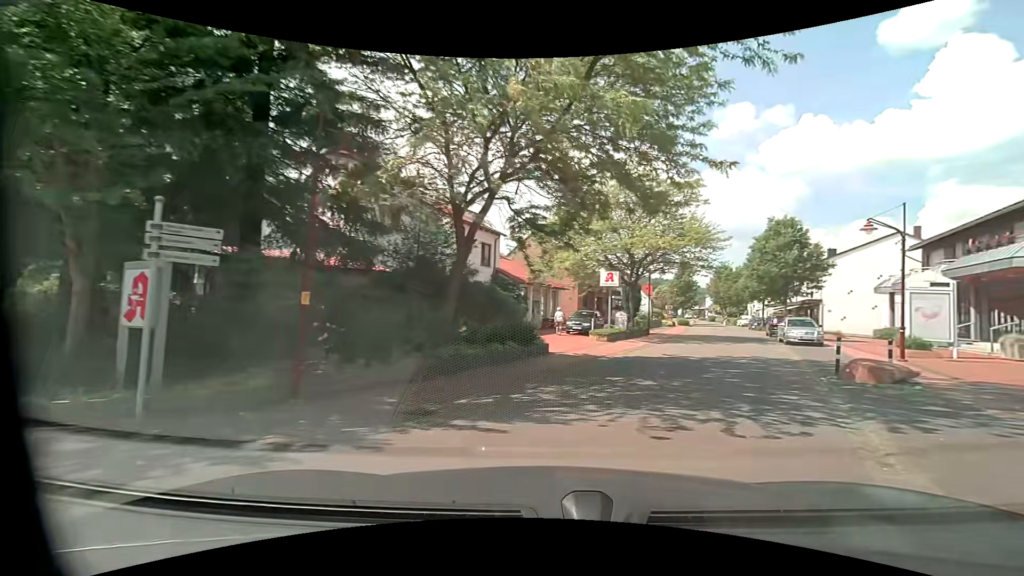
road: residential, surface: asphalt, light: Day
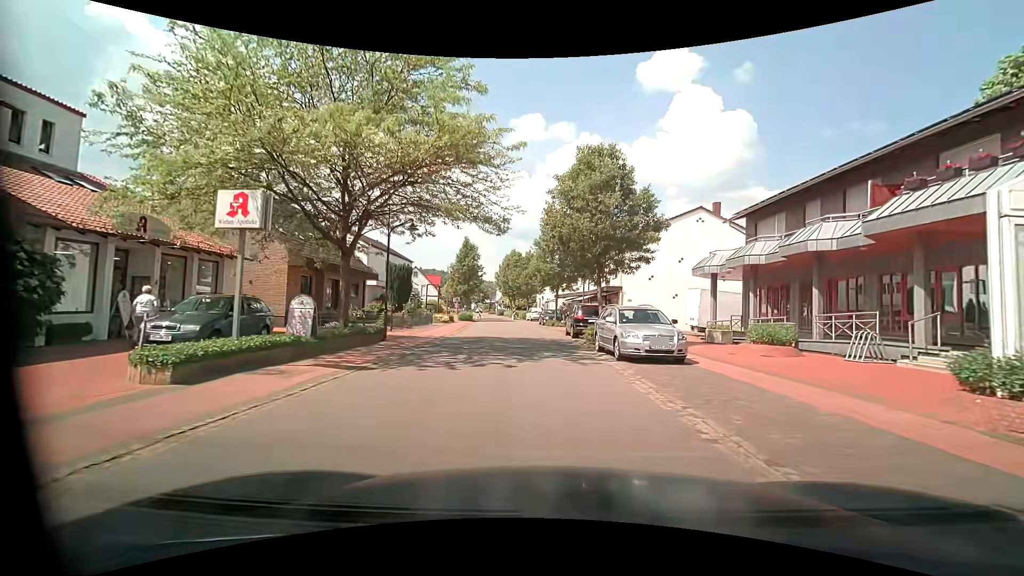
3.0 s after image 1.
(+5.1, +16.4) m; +21°
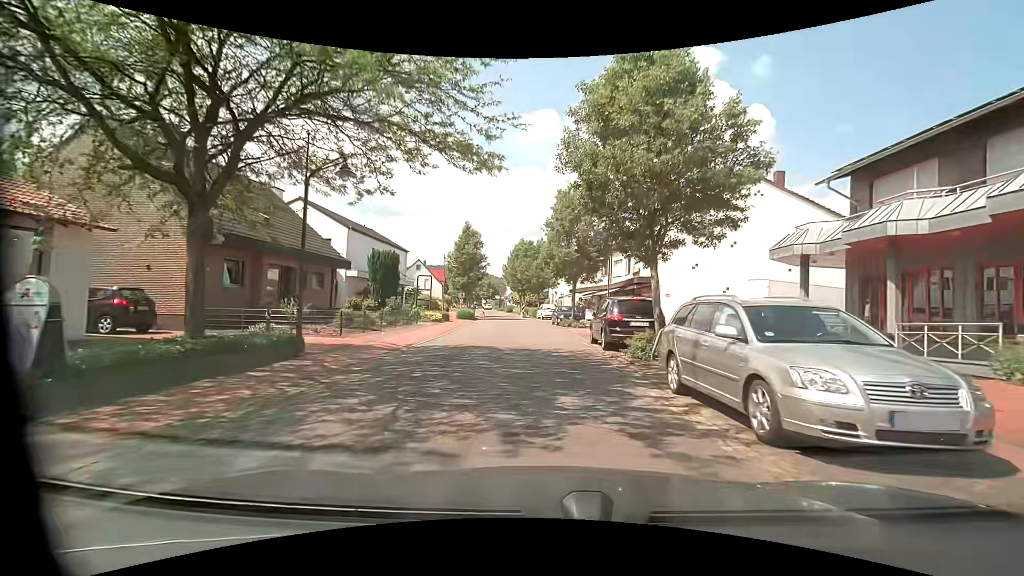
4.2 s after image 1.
(+0.1, +8.1) m; -1°
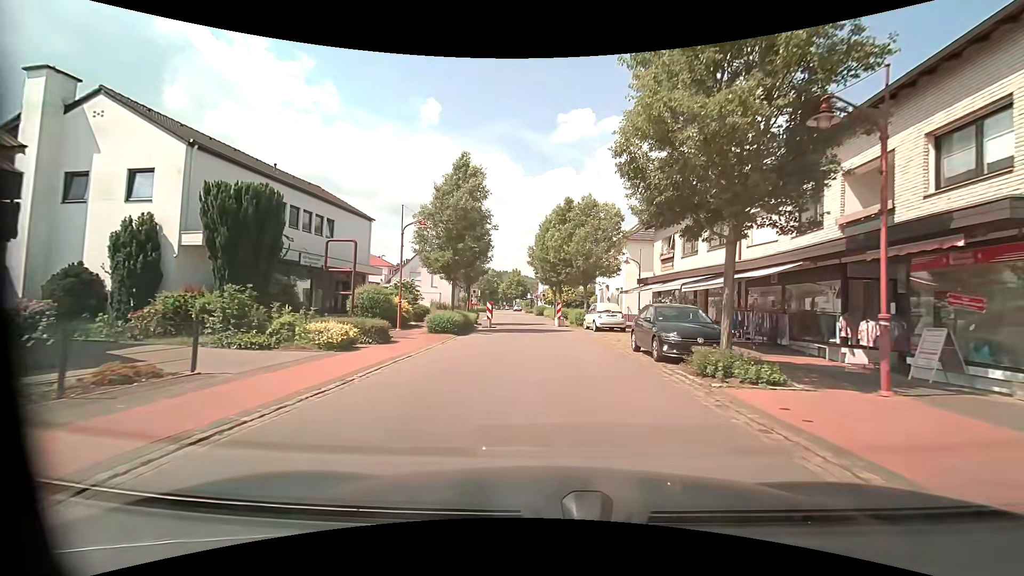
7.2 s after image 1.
(-0.8, +22.3) m; -4°
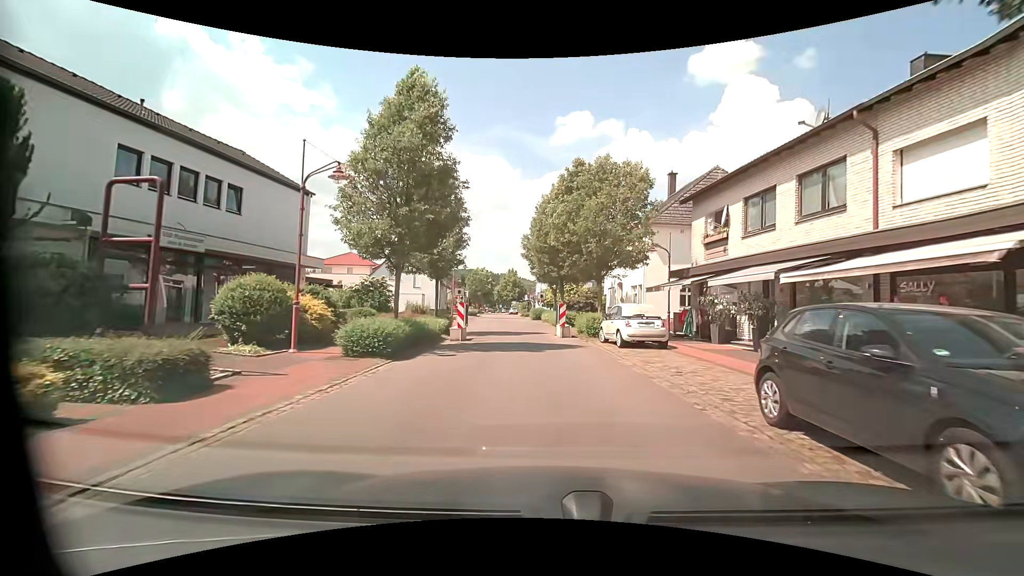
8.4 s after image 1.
(0.0, +9.1) m; 0°
(0, +10) (-1, +20) (-2, +30) (-2, +40) (-3, +50) (-3, +60) (-5, +70) (-6, +80) (-7, +90) (-8, +100) m
